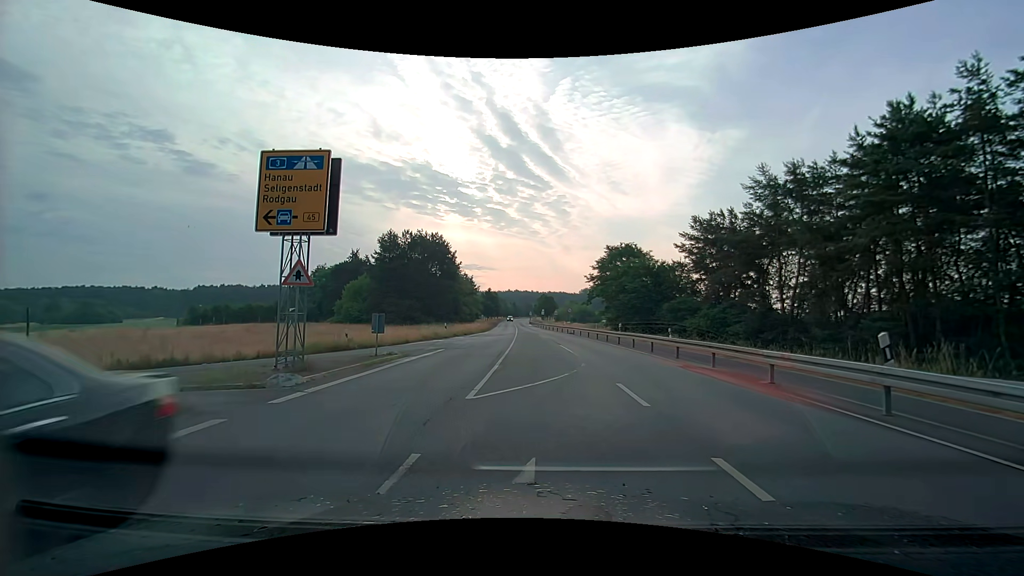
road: secondary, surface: asphalt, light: Day
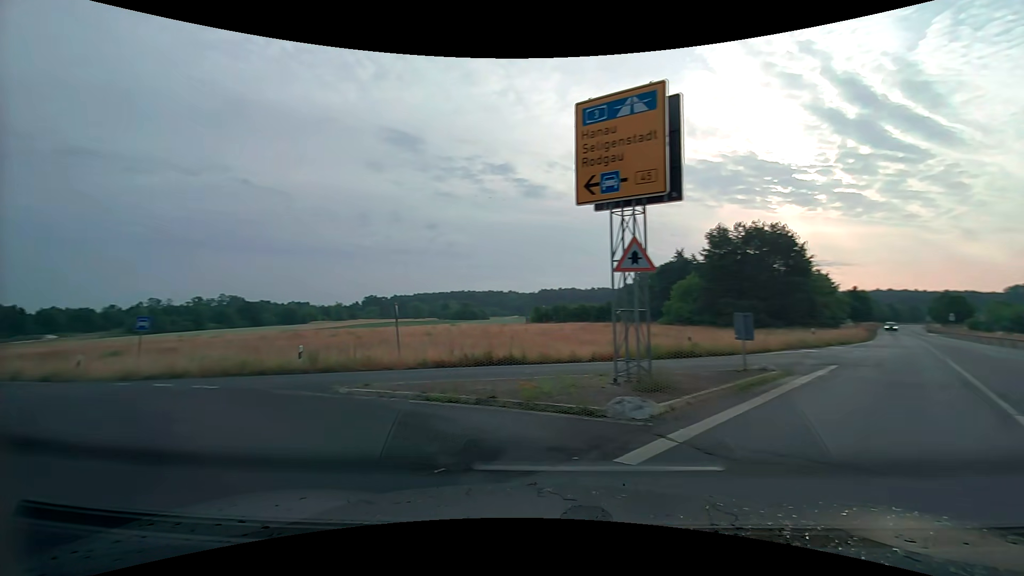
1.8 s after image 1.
(-1.4, +4.7) m; -39°
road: trunk_link
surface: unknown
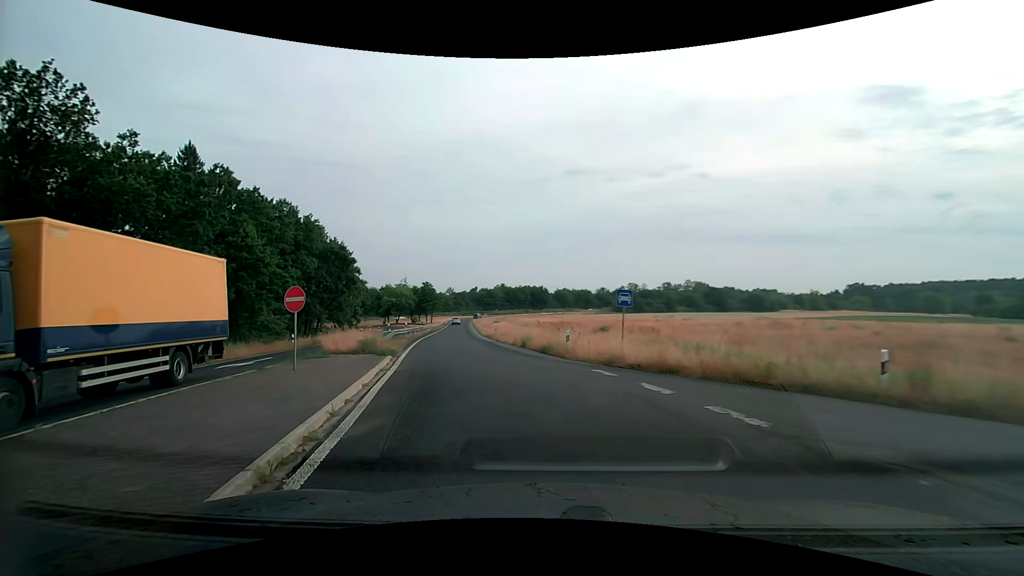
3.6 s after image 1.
(-4.1, +7.5) m; -49°
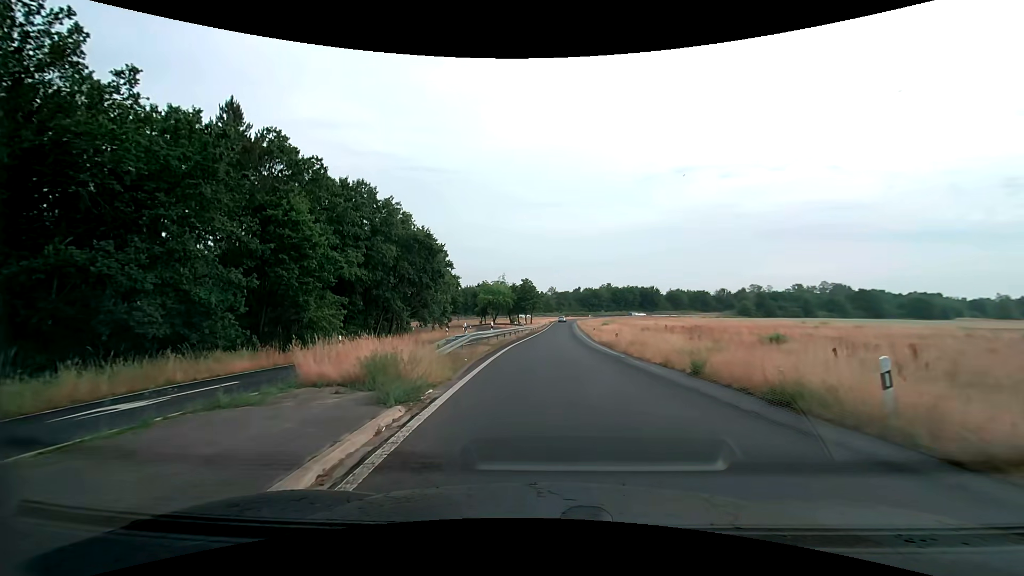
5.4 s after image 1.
(-1.9, +12.7) m; -11°
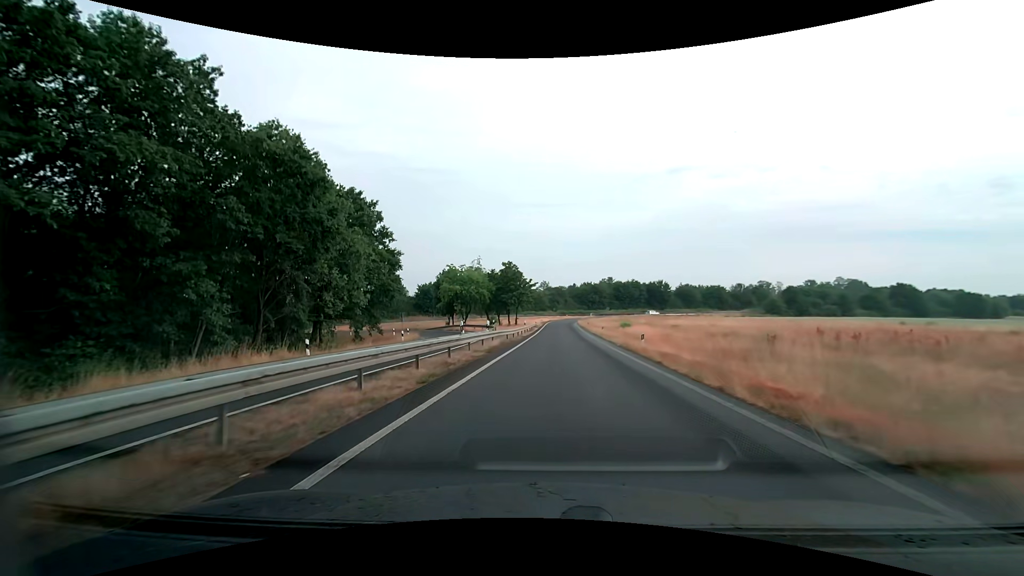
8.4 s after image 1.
(+0.4, +31.5) m; +1°
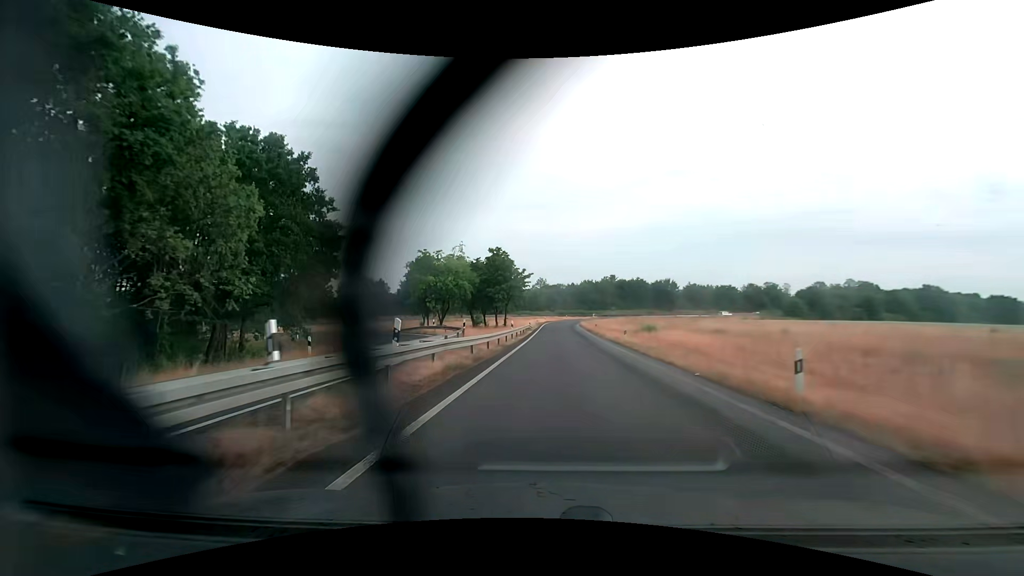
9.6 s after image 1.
(0.0, +15.6) m; 0°
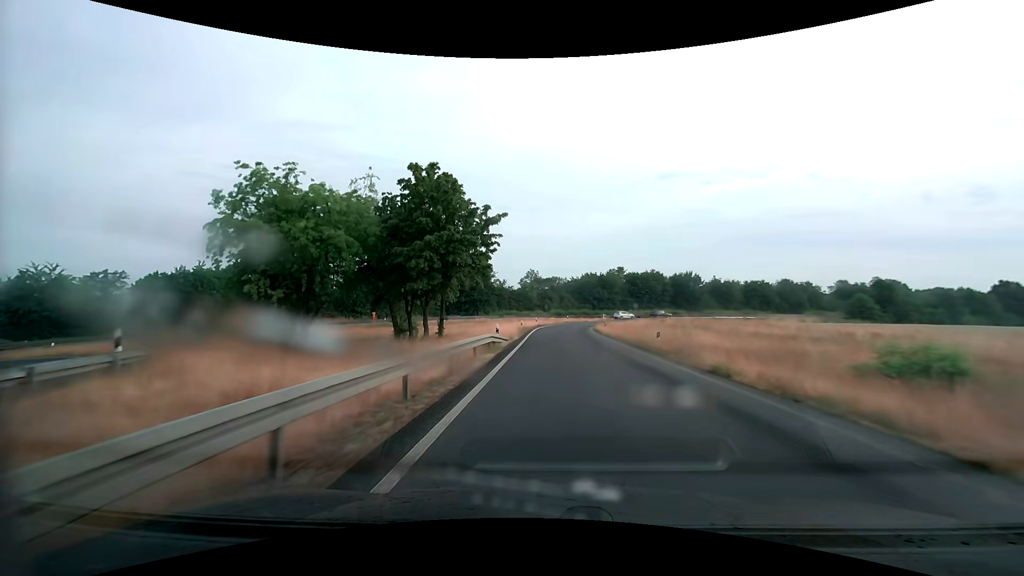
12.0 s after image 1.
(+0.4, +34.2) m; +1°
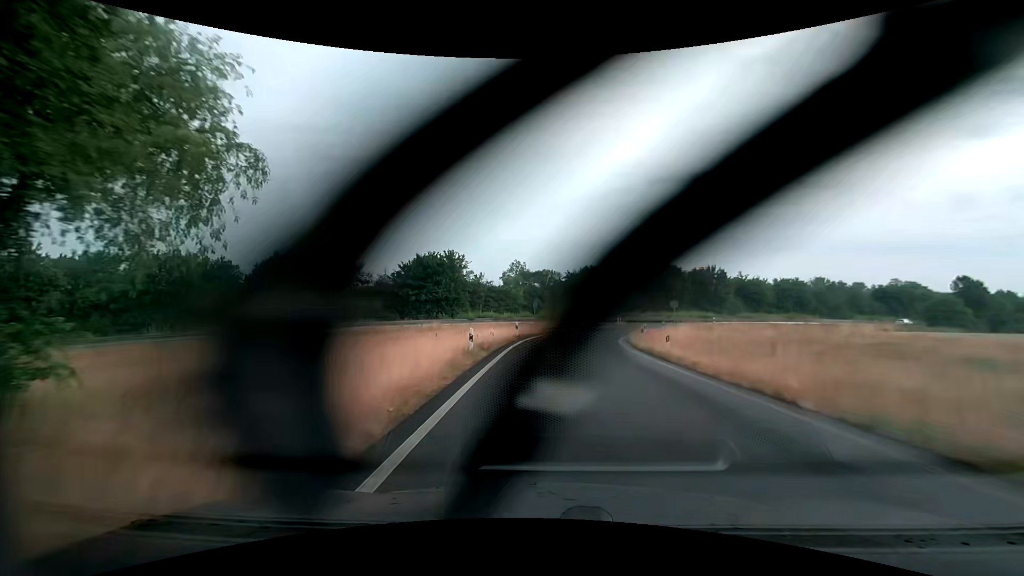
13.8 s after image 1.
(+0.3, +26.9) m; +1°
